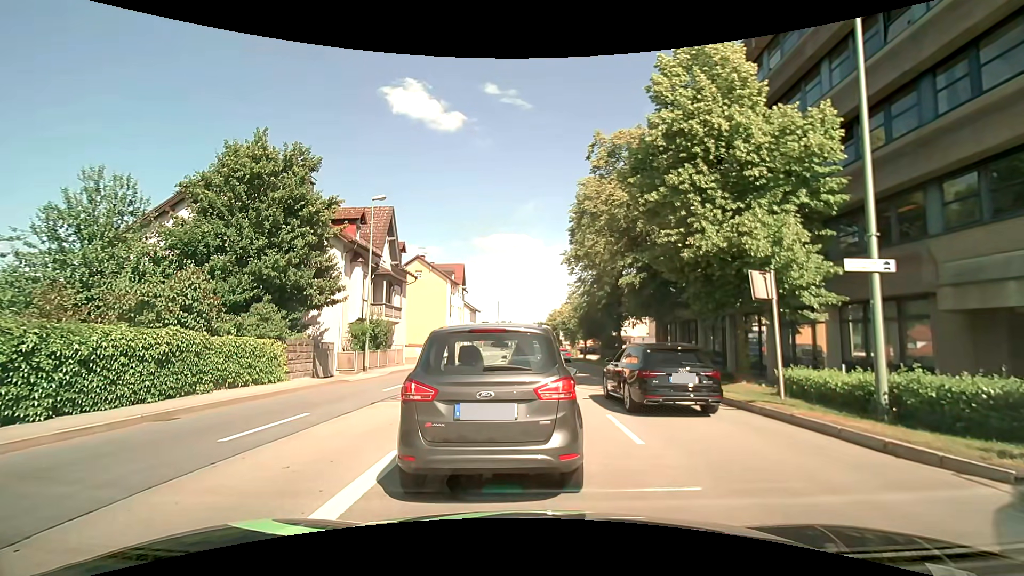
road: primary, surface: asphalt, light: Day
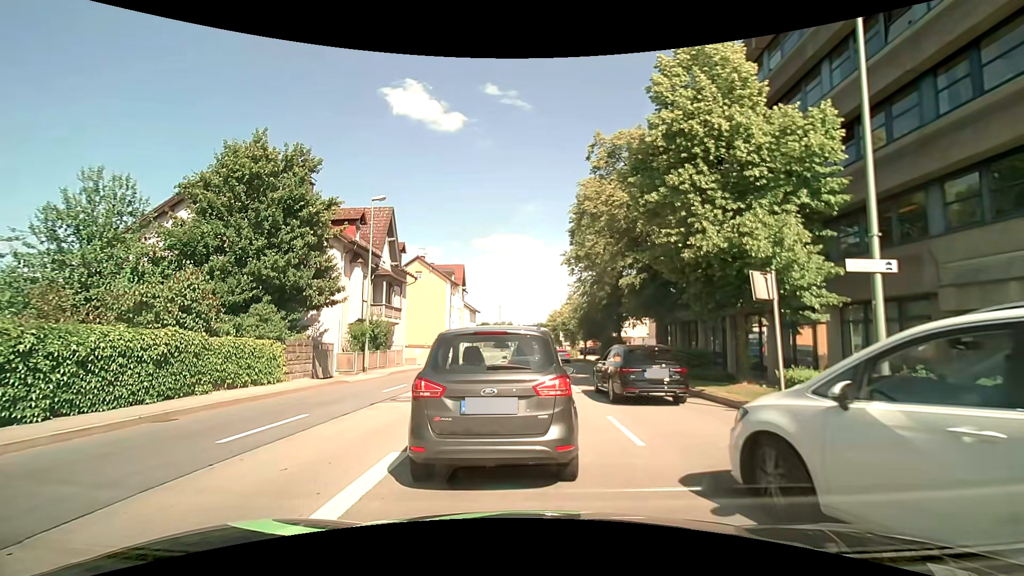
(0.0, 0.0) m; 0°
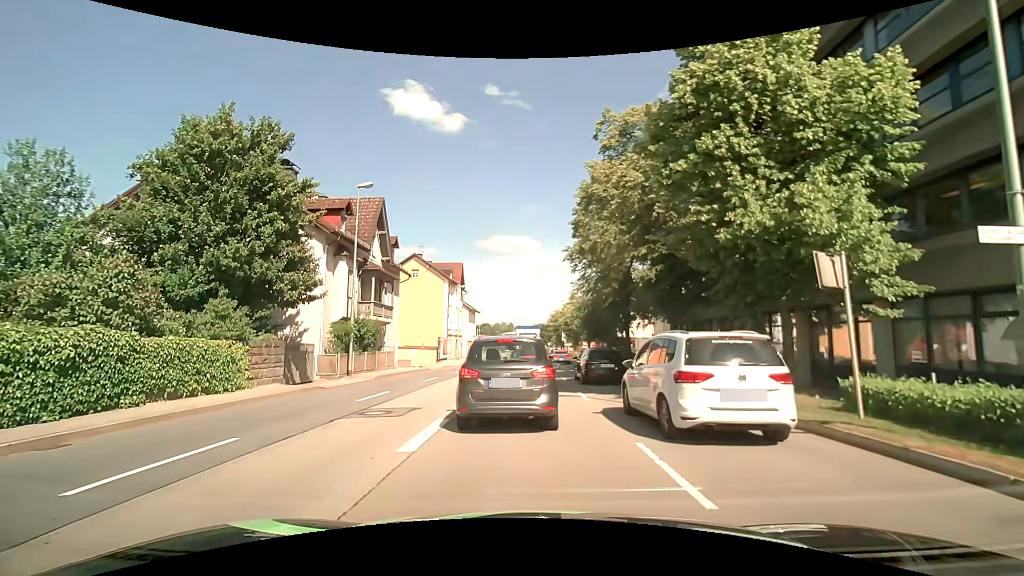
(+0.1, +2.8) m; +1°
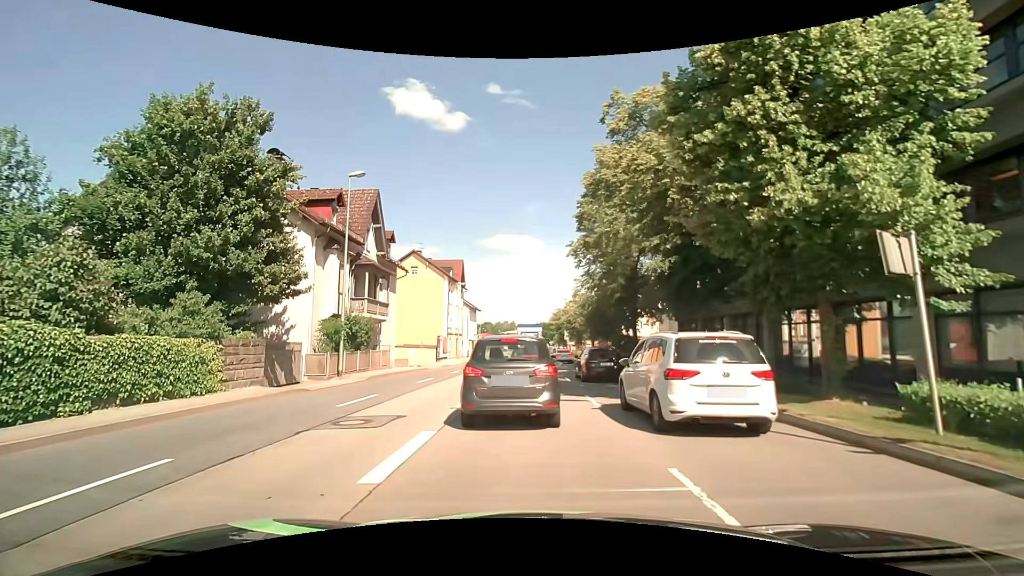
(0.0, +1.6) m; 0°
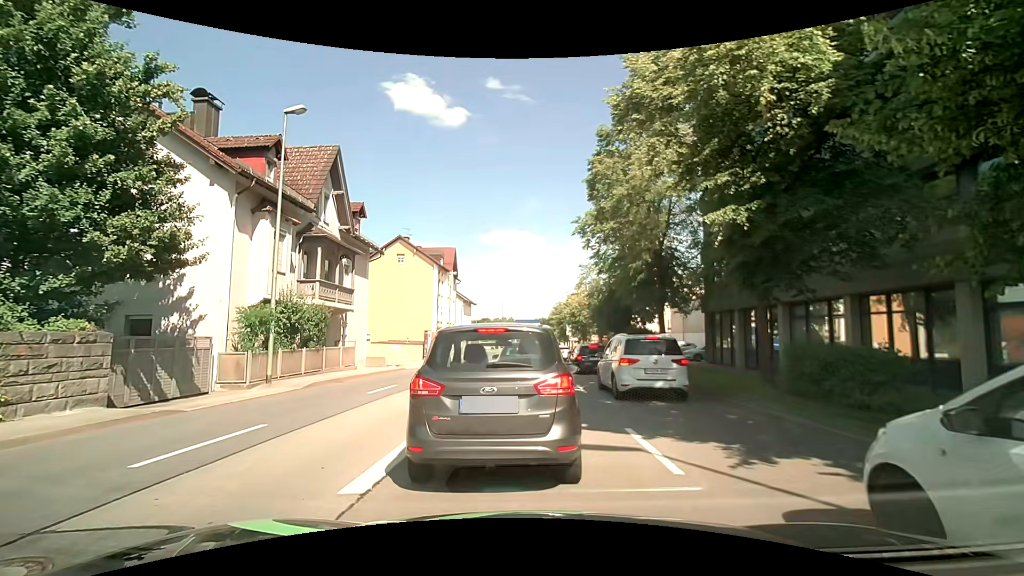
(0.0, +6.2) m; -1°
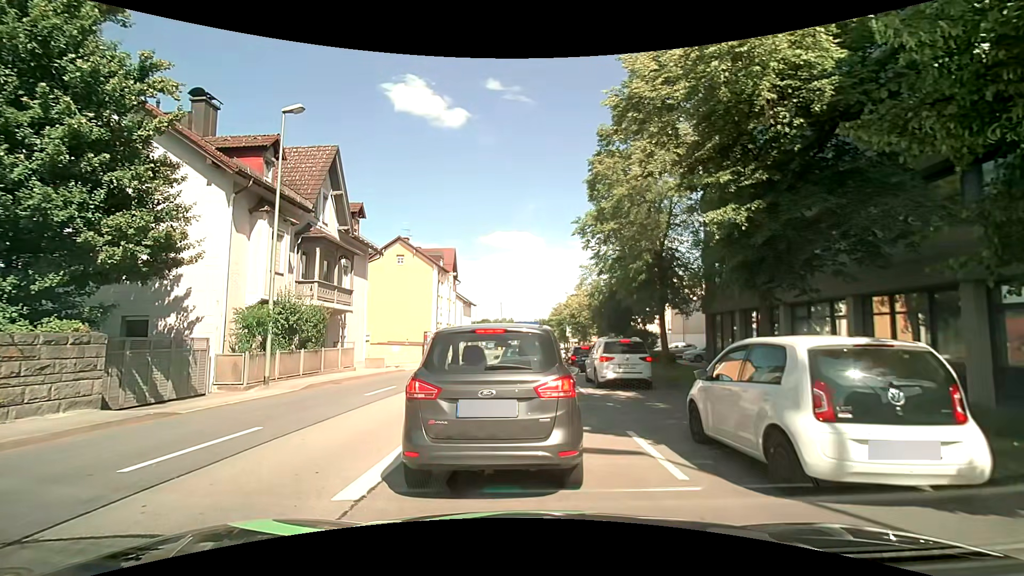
(0.0, +0.2) m; 0°
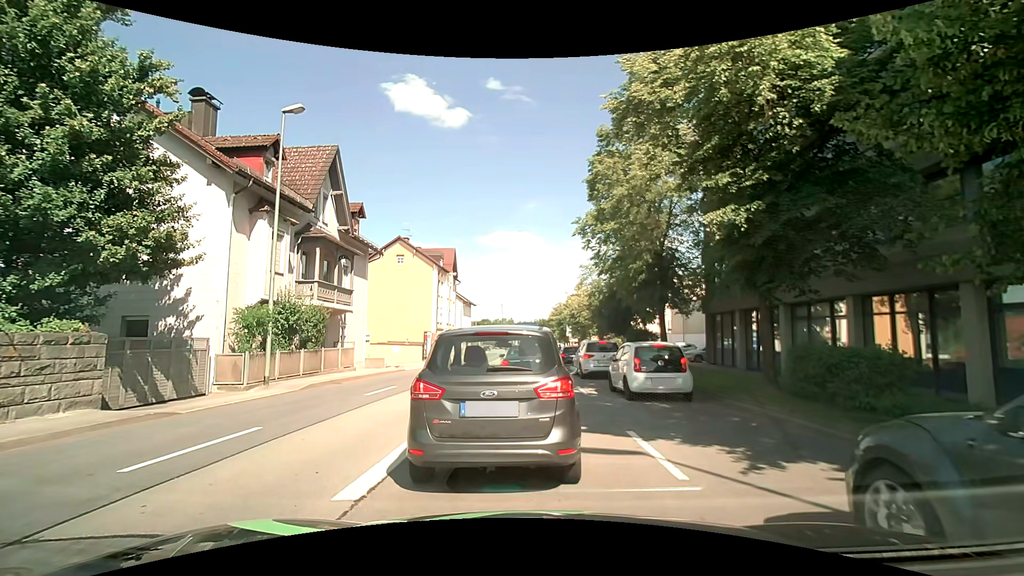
(0.0, 0.0) m; 0°
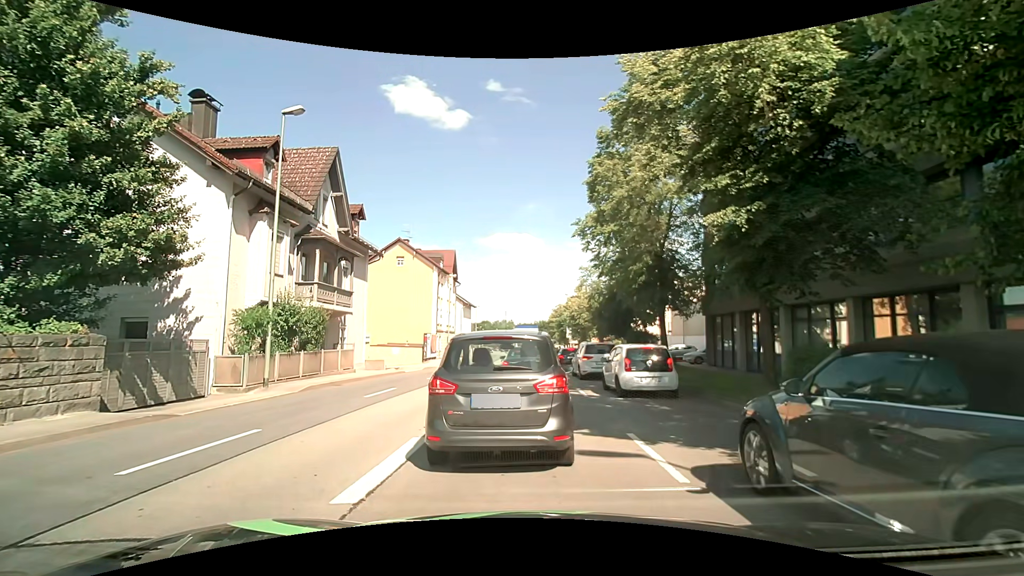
(0.0, 0.0) m; 0°
